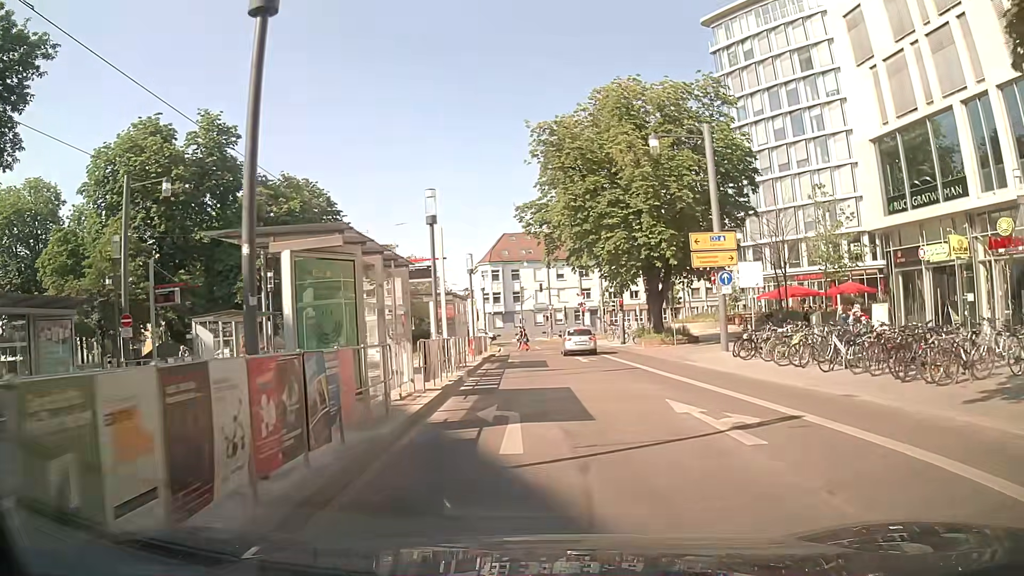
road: residential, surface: asphalt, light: Day
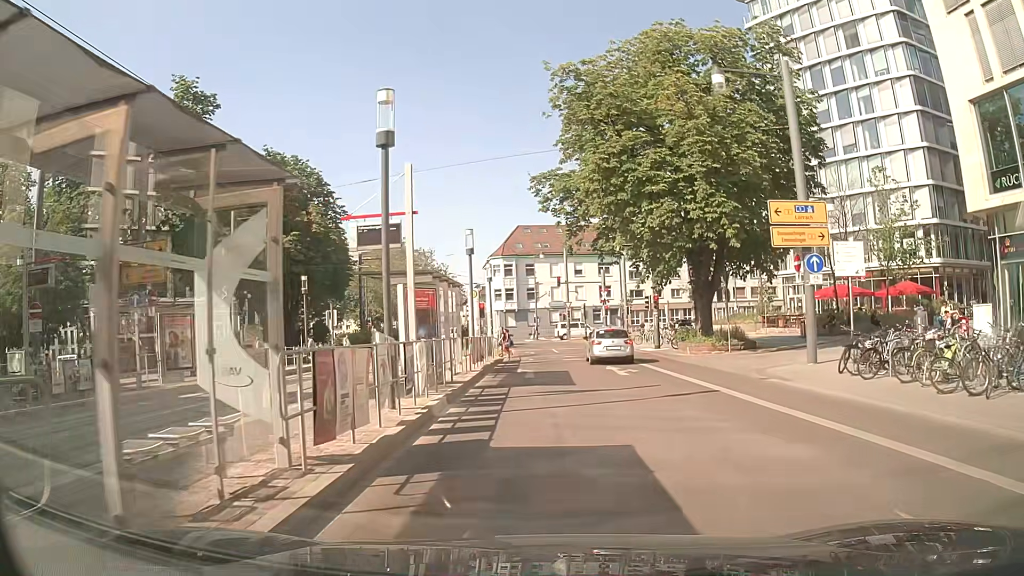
(-0.1, +7.8) m; 0°
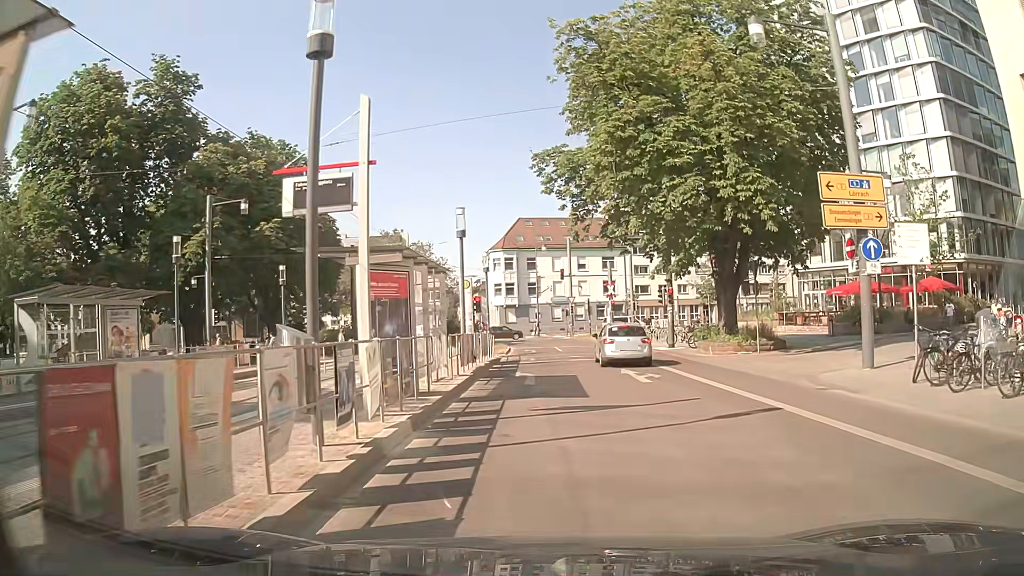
(-0.1, +3.6) m; -1°
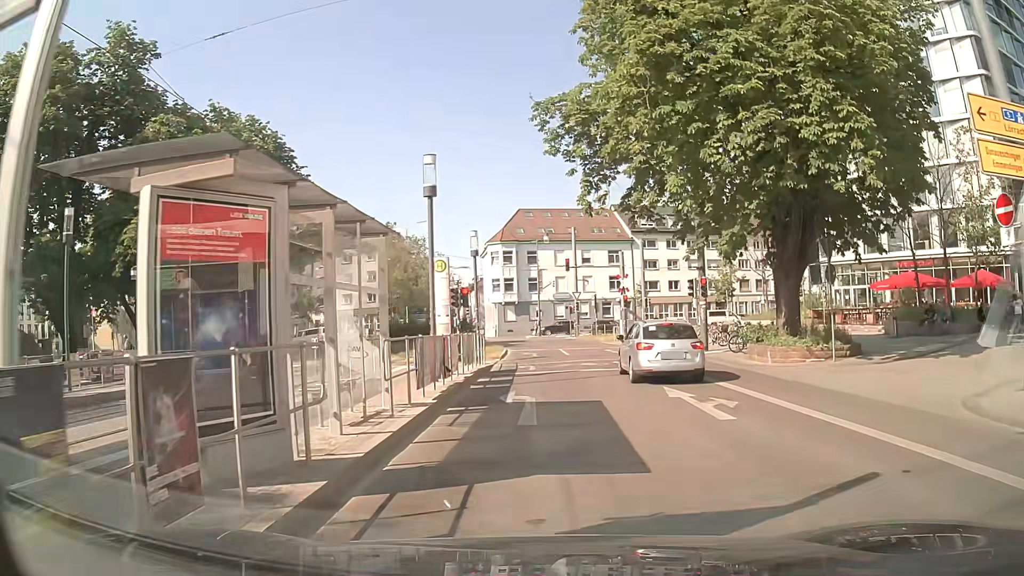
(0.0, +6.6) m; 0°
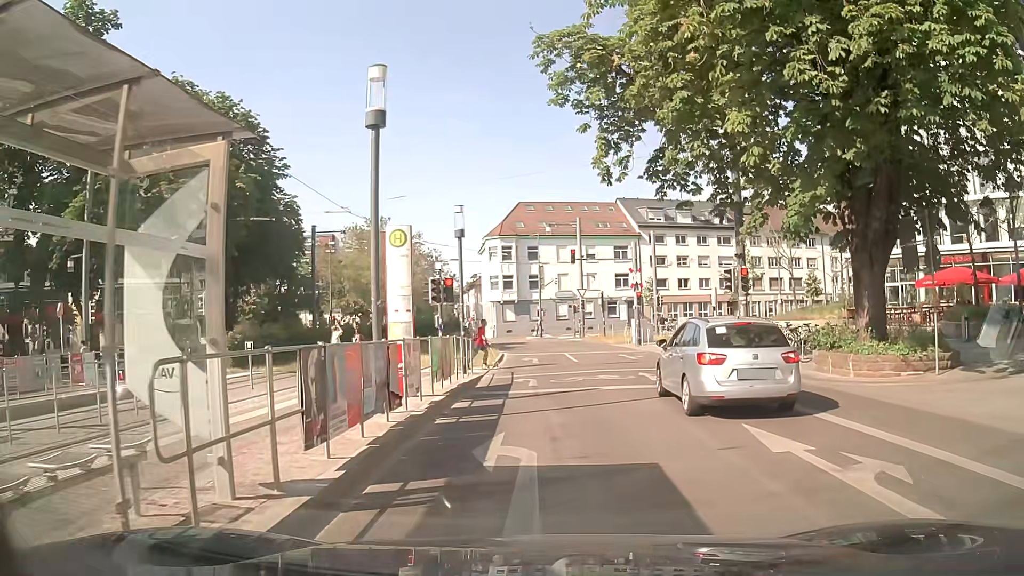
(-0.1, +5.4) m; 0°
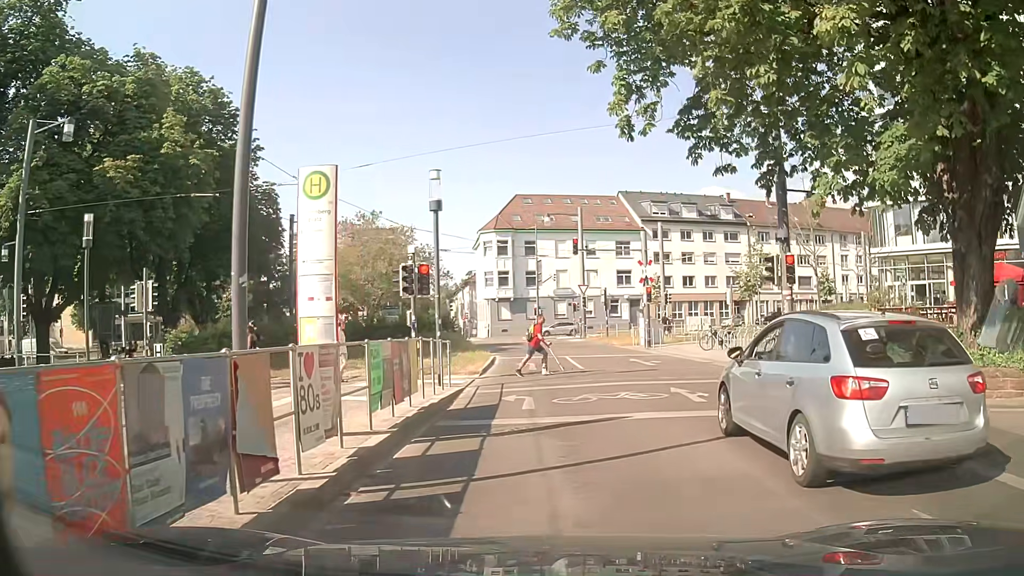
(-0.1, +4.4) m; 0°
